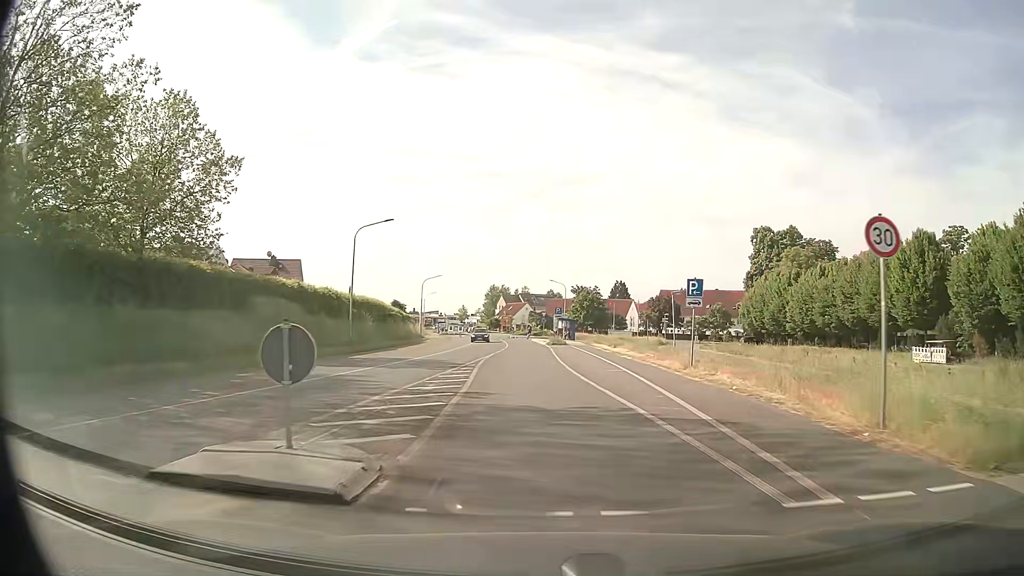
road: tertiary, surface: asphalt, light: Day
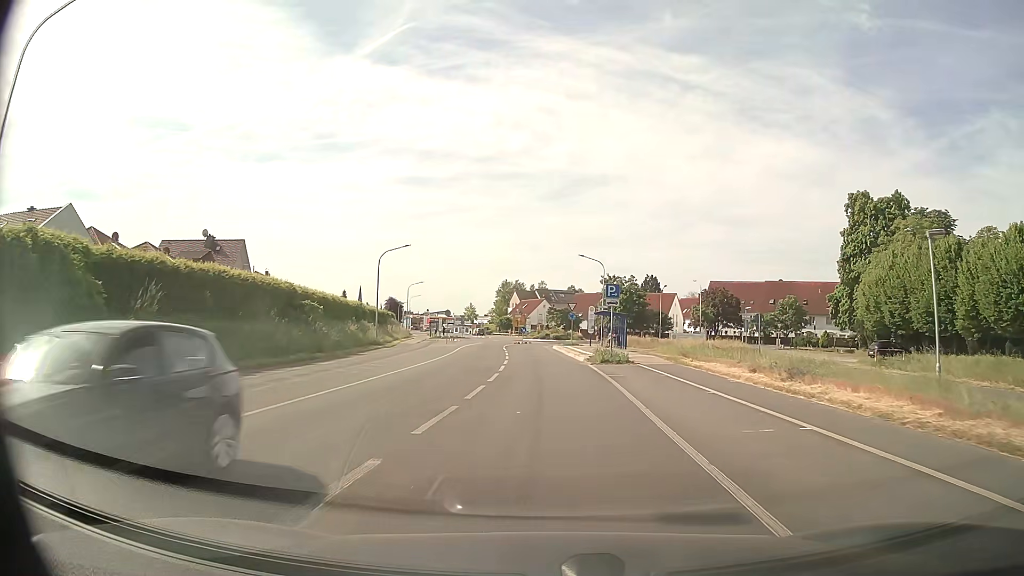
(-0.8, +30.8) m; -1°
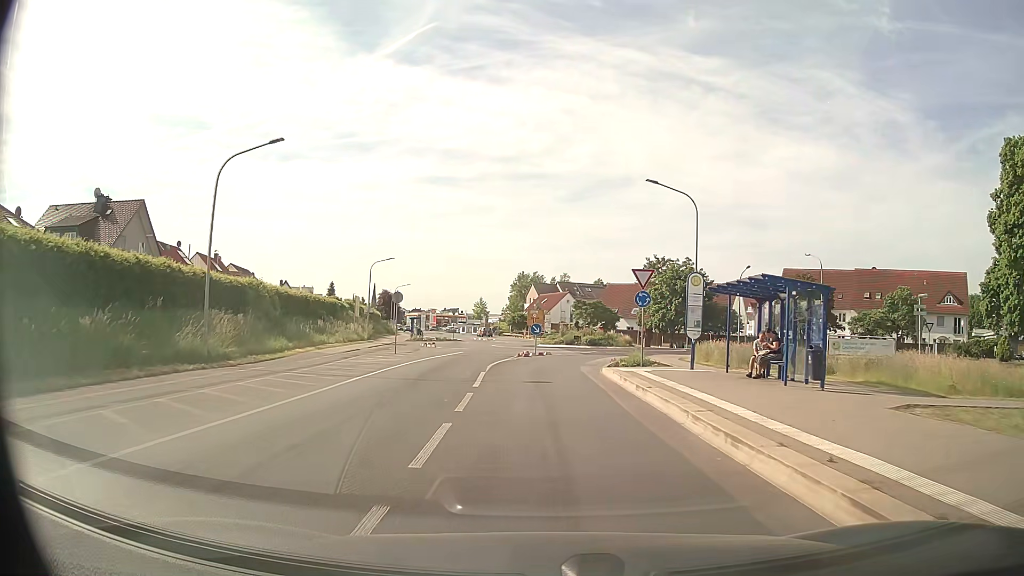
(-0.5, +29.7) m; -2°
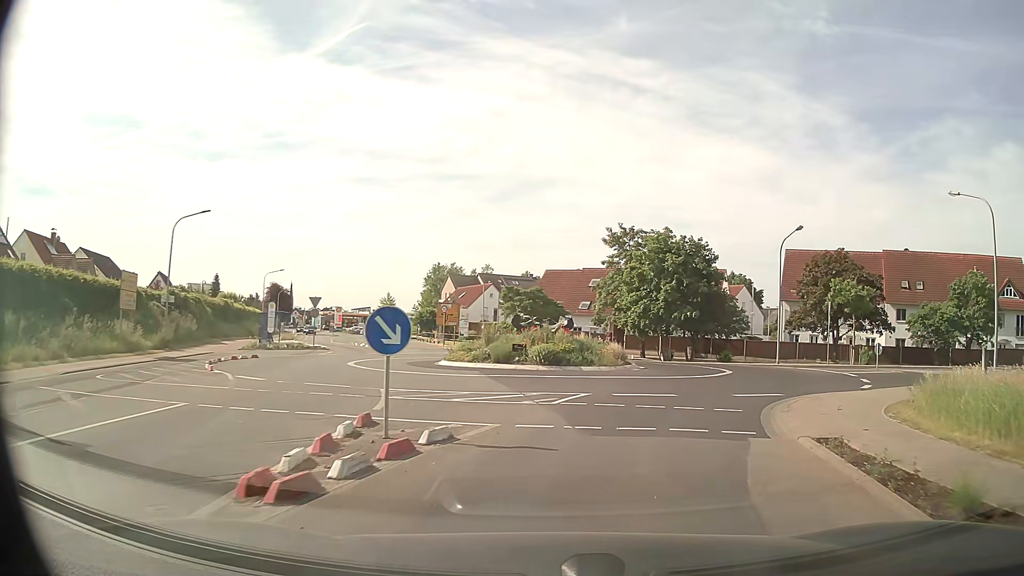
(+0.3, +26.0) m; +6°
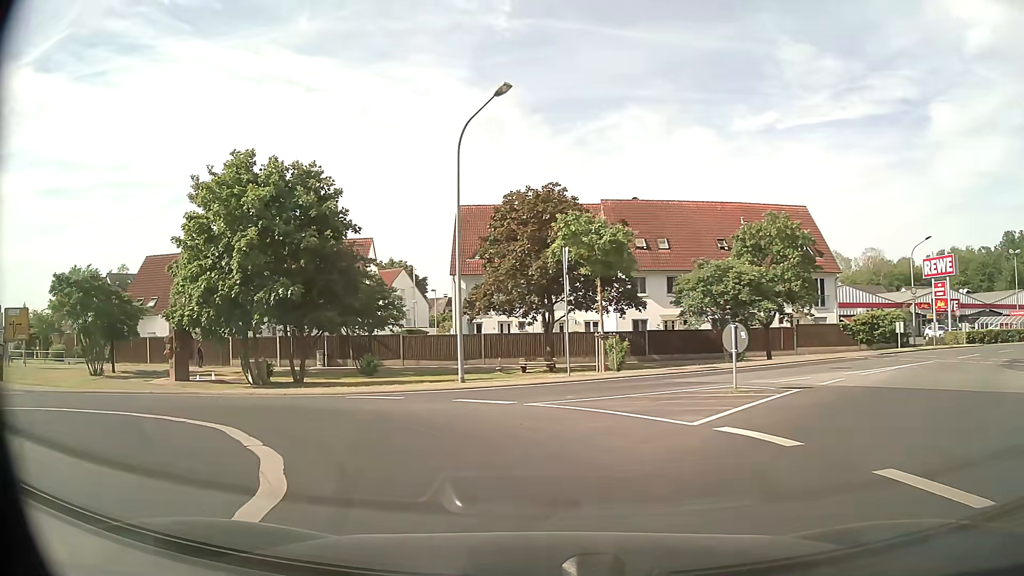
(+6.0, +20.1) m; +30°
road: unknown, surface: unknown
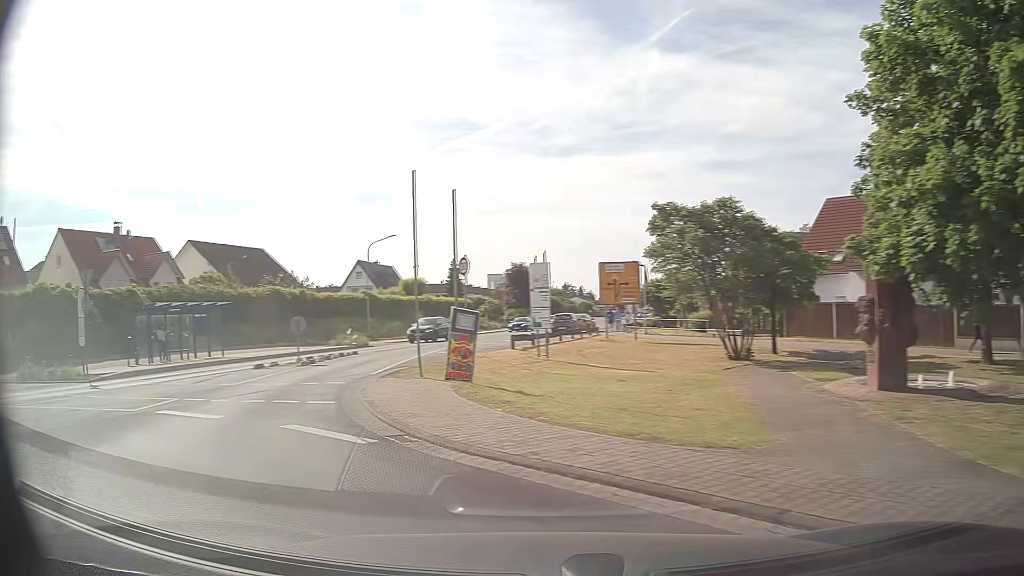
(-6.5, +13.6) m; -59°
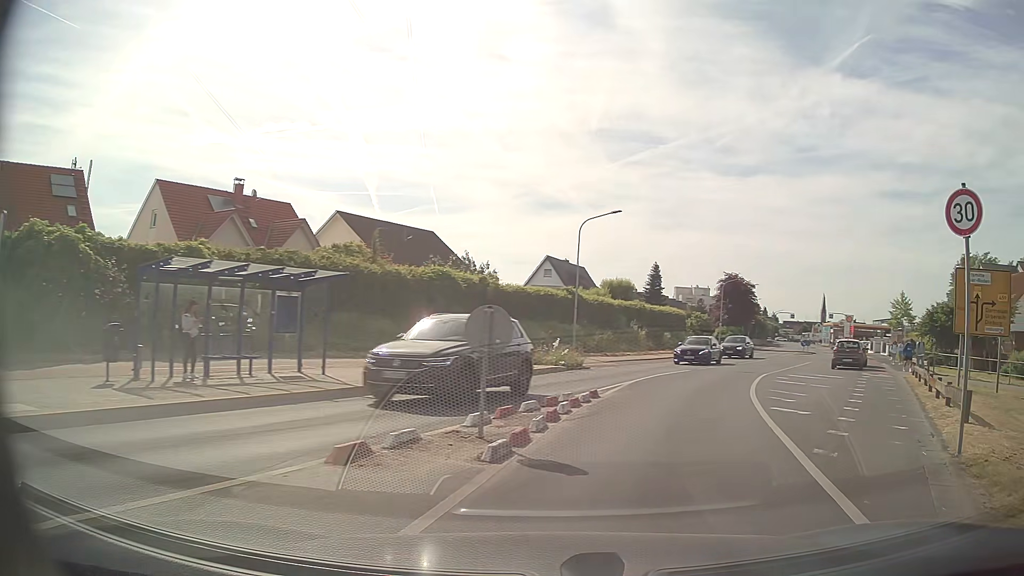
(-5.6, +13.8) m; -18°
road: tertiary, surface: asphalt
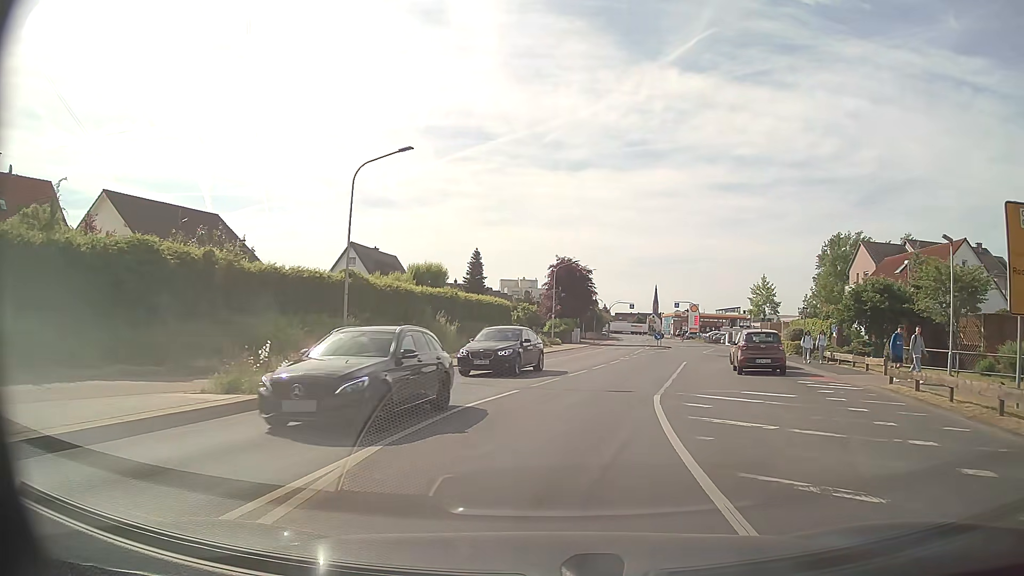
(+2.4, +11.8) m; +16°
(0, +10) (+2, +20) (+4, +30) (+6, +39) (+9, +49) (+12, +58) (+15, +68) (+17, +78) (+18, +88) (+19, +98) m
